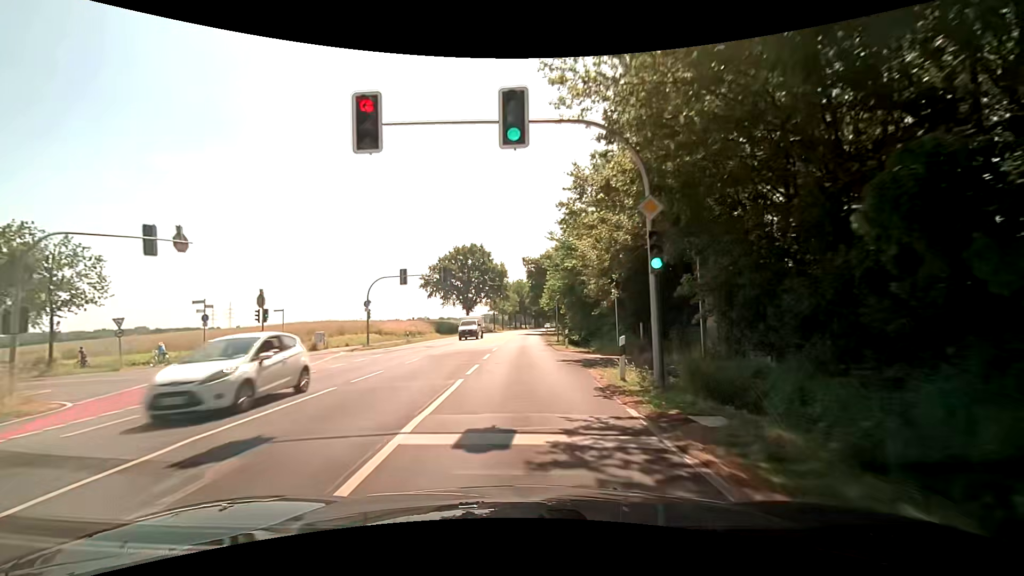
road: secondary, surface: asphalt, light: Day
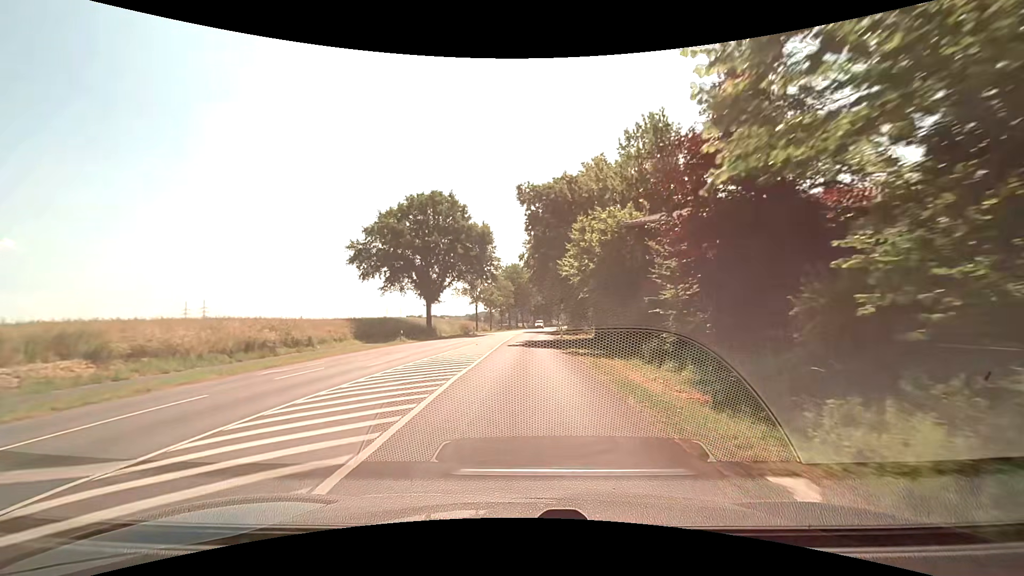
(-0.4, +38.2) m; 0°
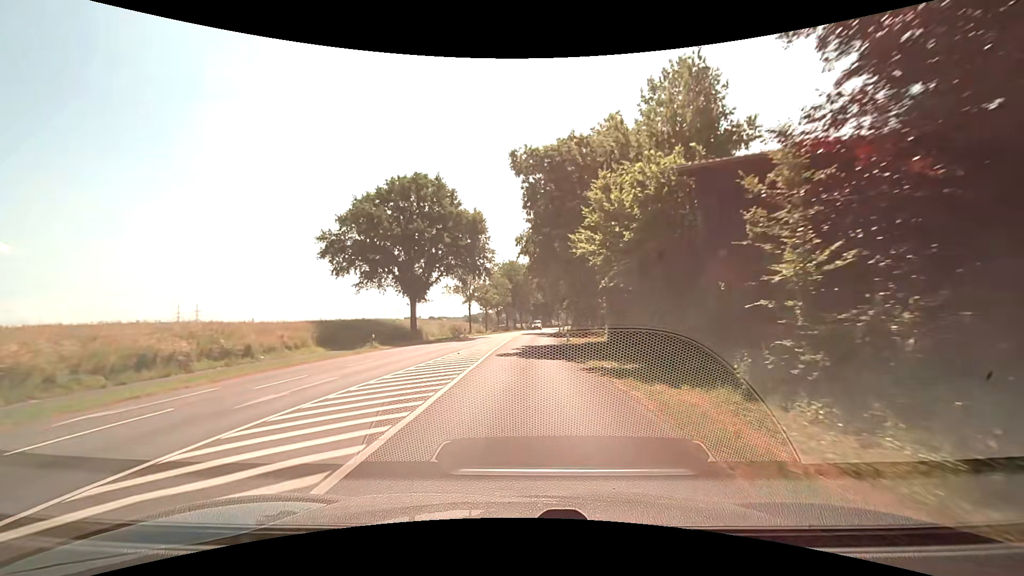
(0.0, +7.7) m; 0°
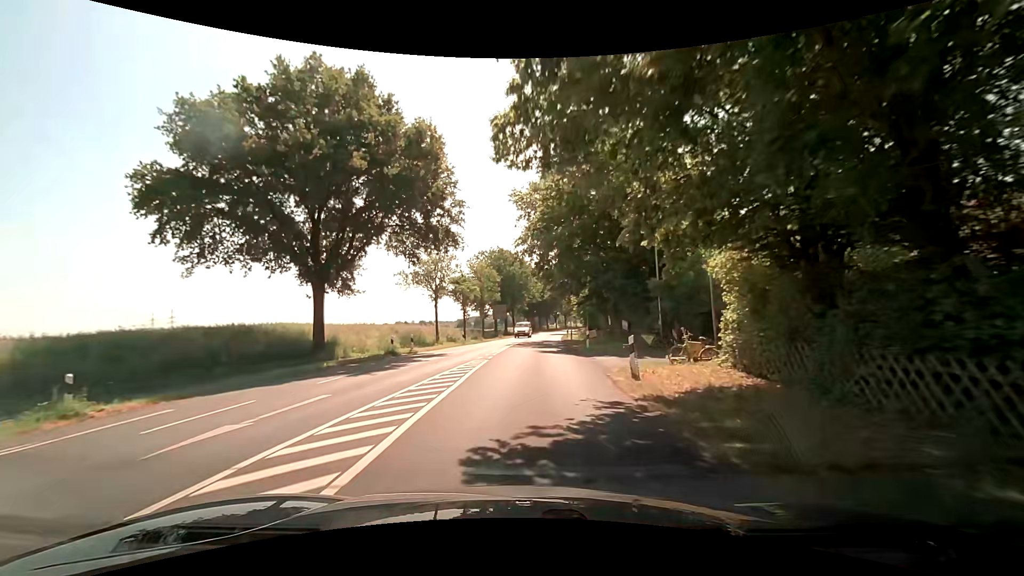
(0.0, +23.1) m; 0°
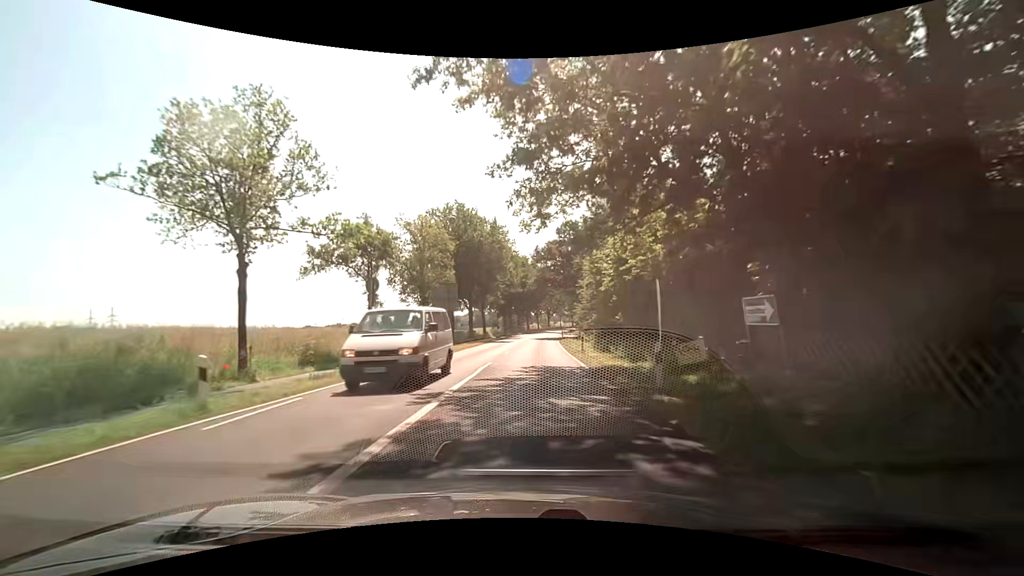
(+0.5, +30.8) m; +2°
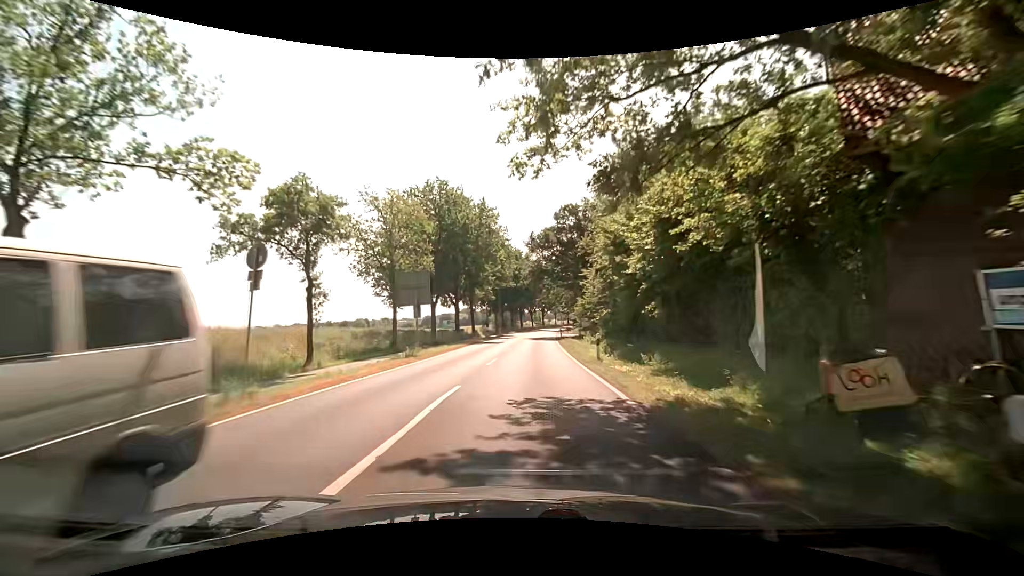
(0.0, +7.7) m; +1°
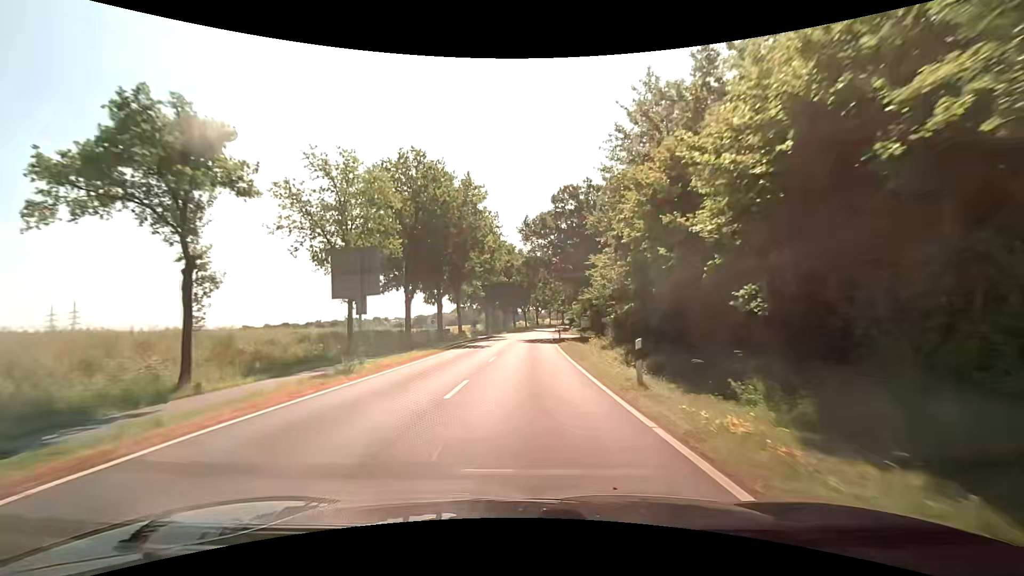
(0.0, +7.7) m; +1°
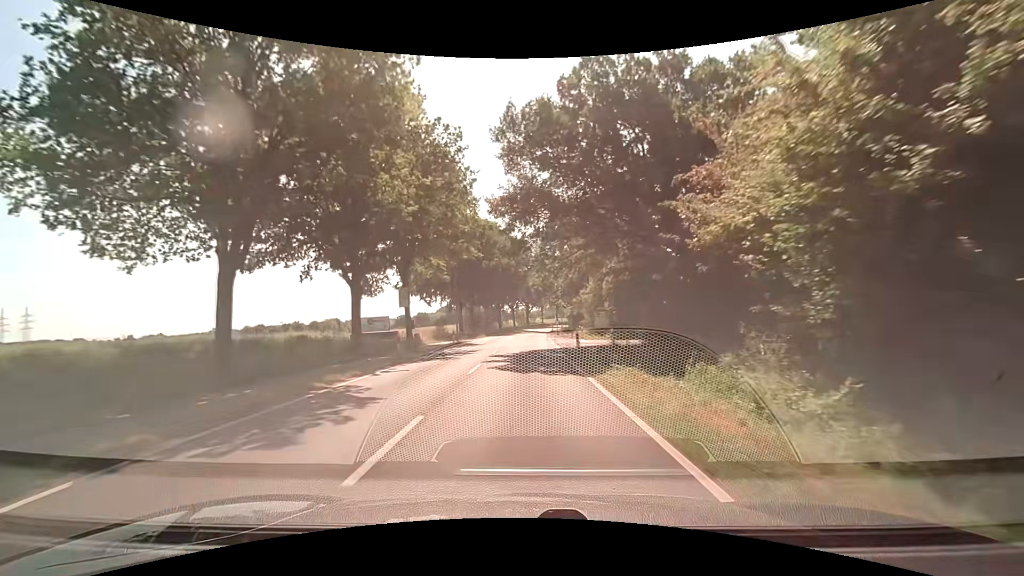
(+0.5, +23.2) m; +2°
(0, +10) (0, +20) (0, +30) (0, +40) (0, +50) (0, +60) (+1, +70) (+2, +80) (+3, +90) (+4, +100) m
